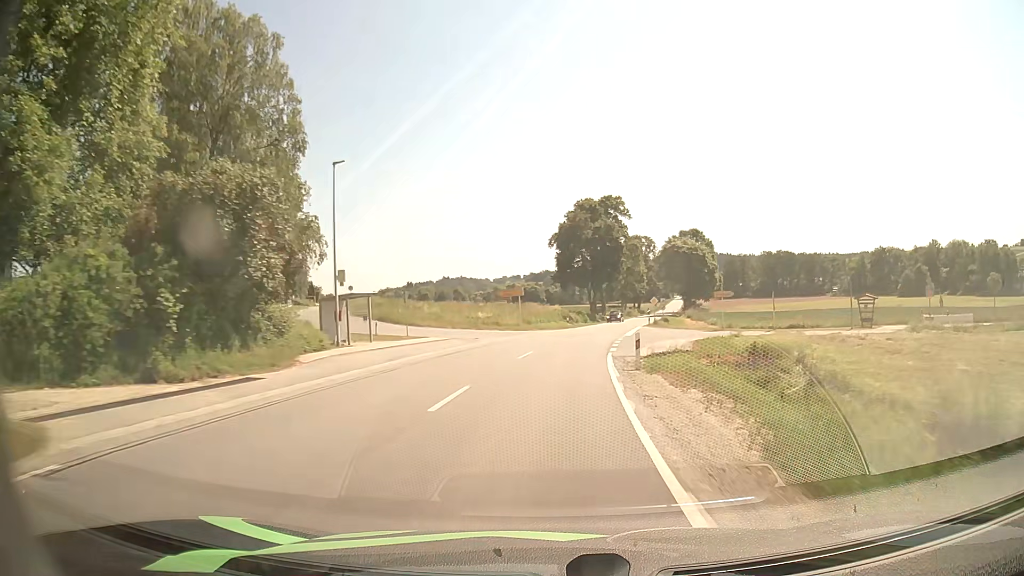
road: secondary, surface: asphalt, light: Day
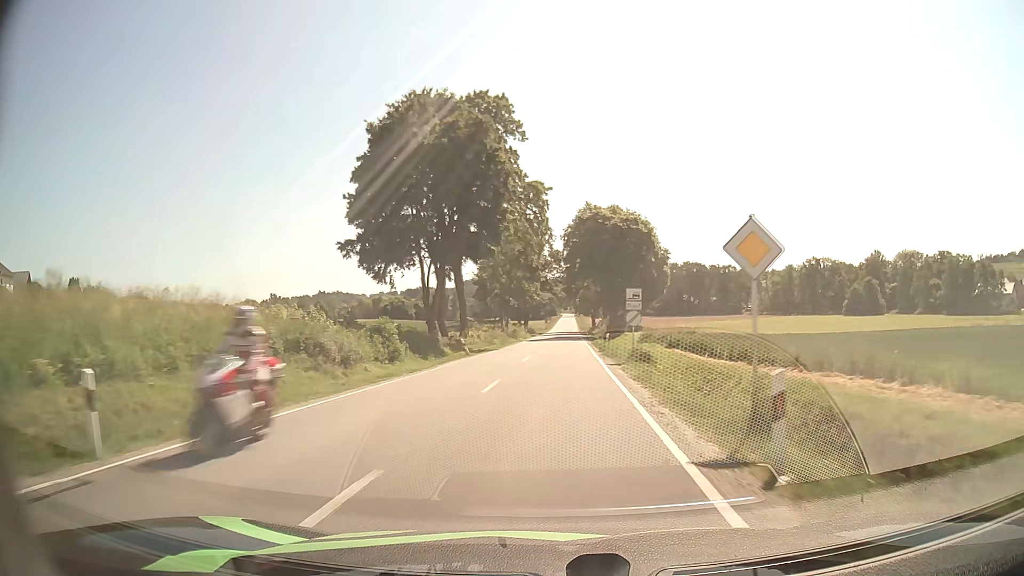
(+5.8, +55.2) m; +10°
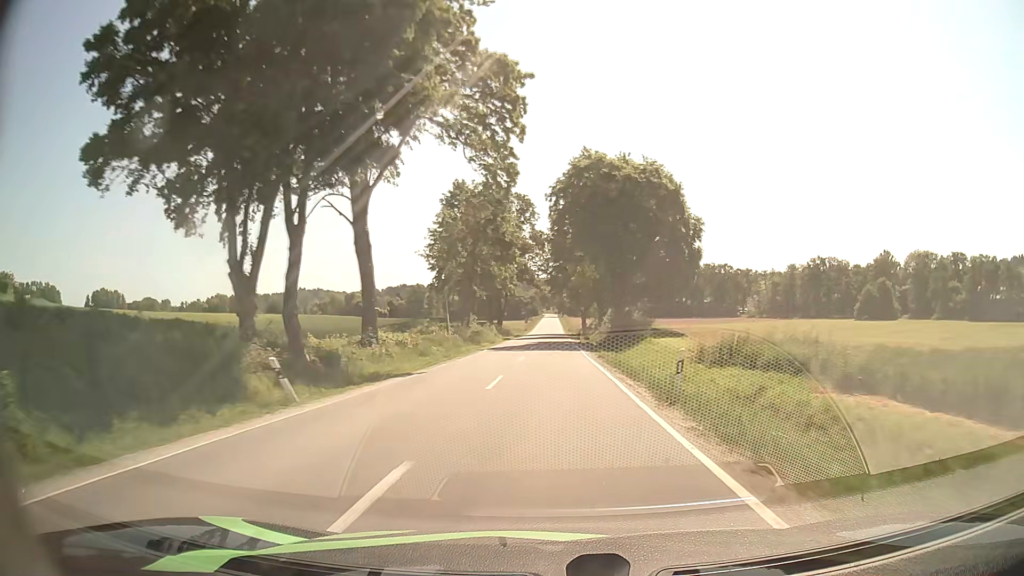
(+0.3, +23.7) m; +2°
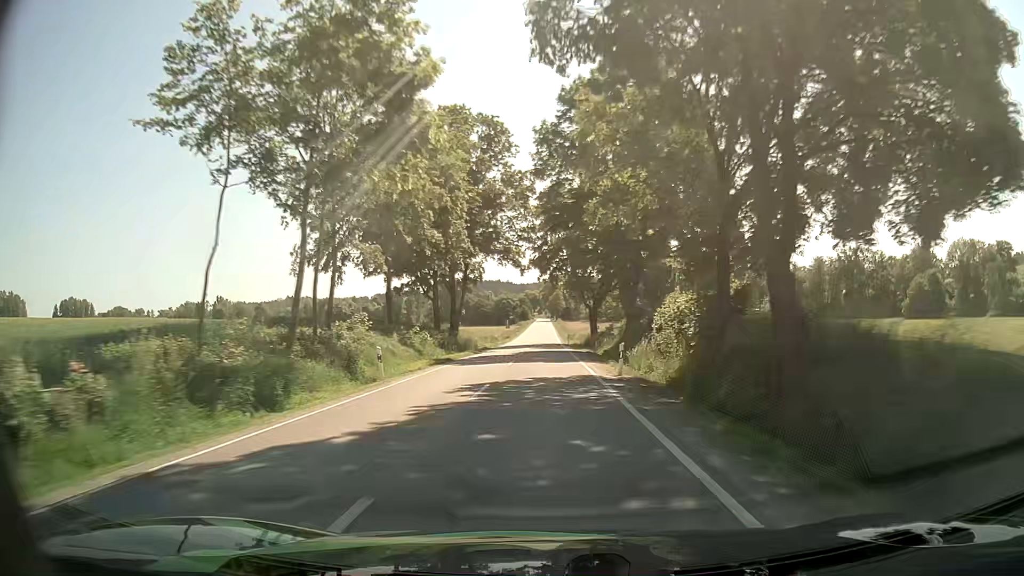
(+0.4, +37.9) m; +1°
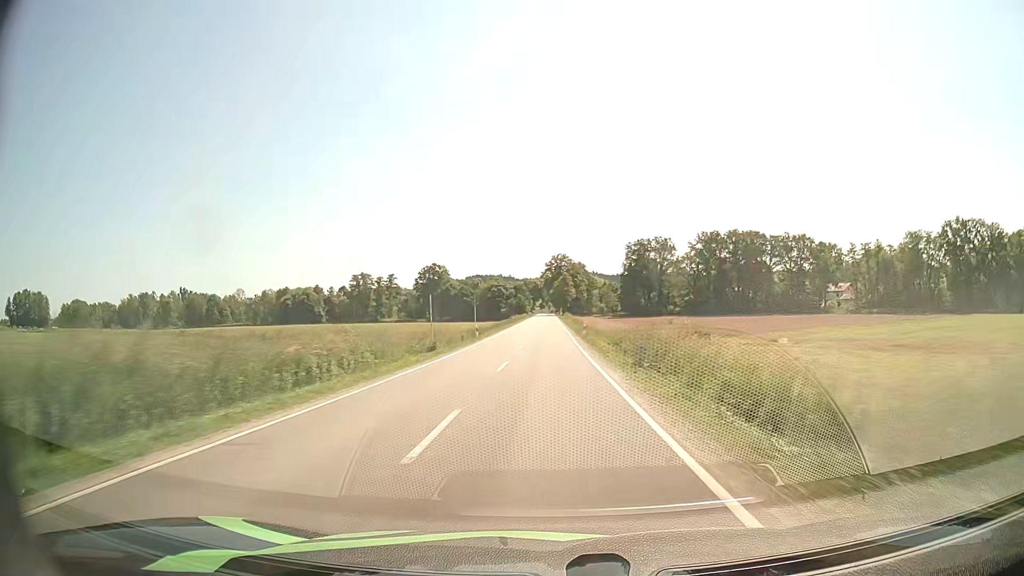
(-0.4, +67.4) m; 0°
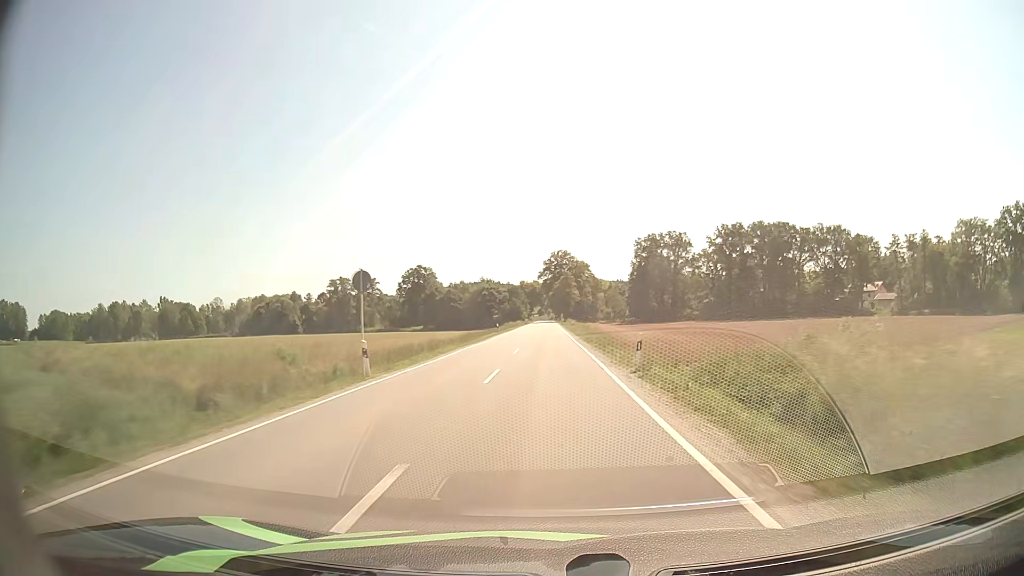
(0.0, +28.2) m; 0°
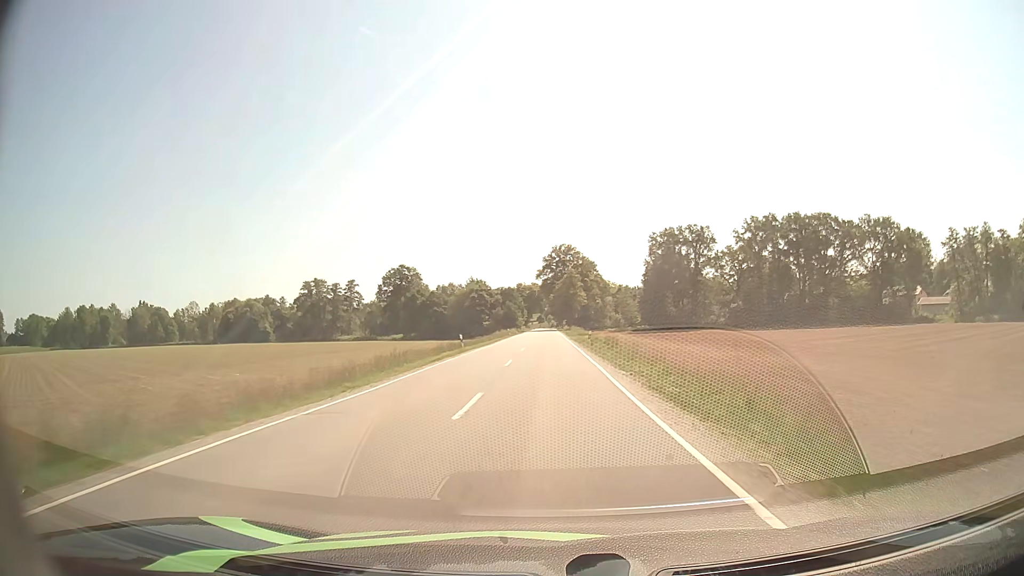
(0.0, +28.5) m; 0°
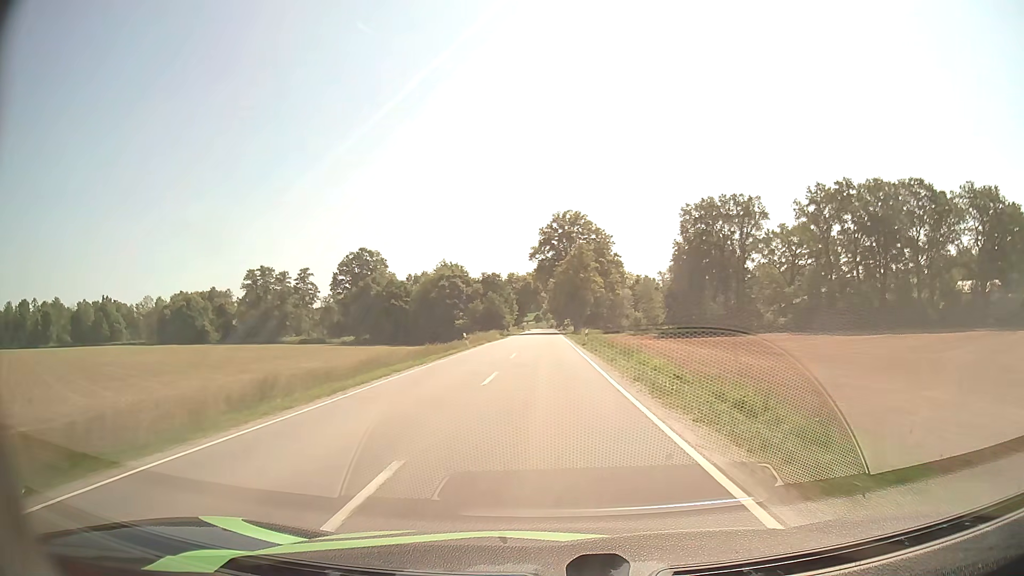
(0.0, +43.3) m; 0°
(0, +10) (0, +20) (0, +30) (0, +40) (0, +50) (0, +60) (0, +70) (0, +80) (0, +90) (0, +100) m
